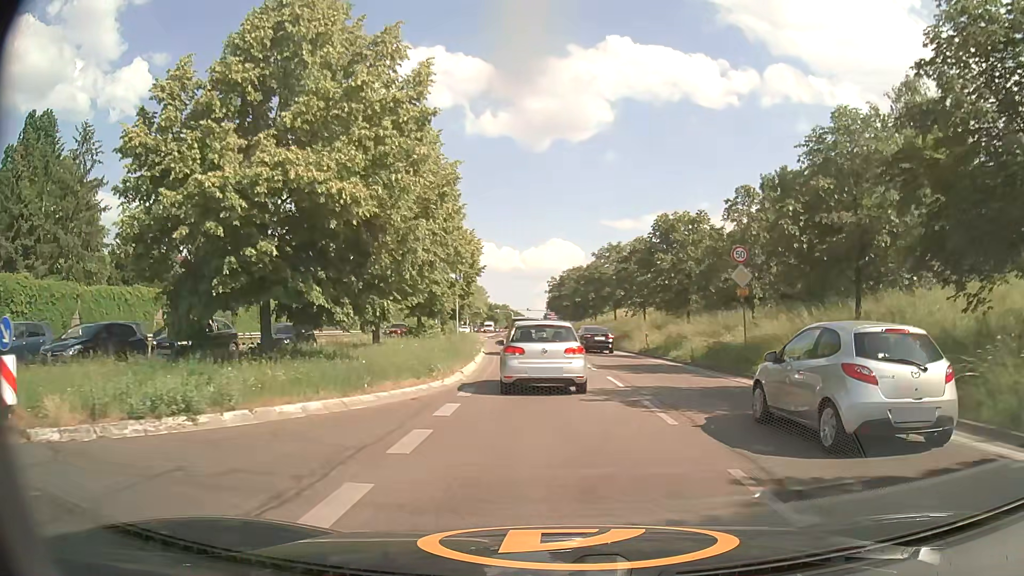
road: primary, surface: asphalt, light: Day
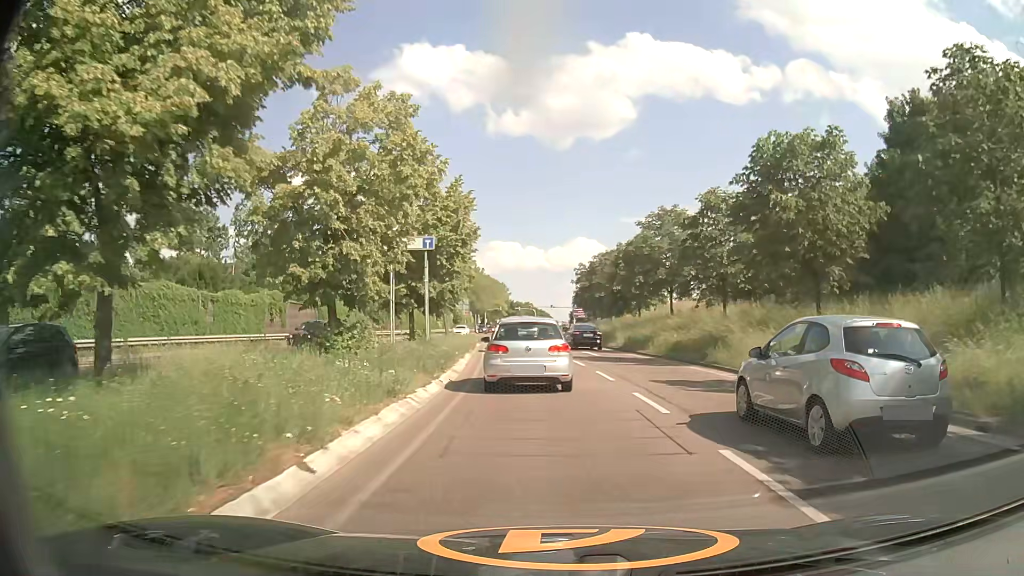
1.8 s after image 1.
(-0.2, +17.6) m; -2°
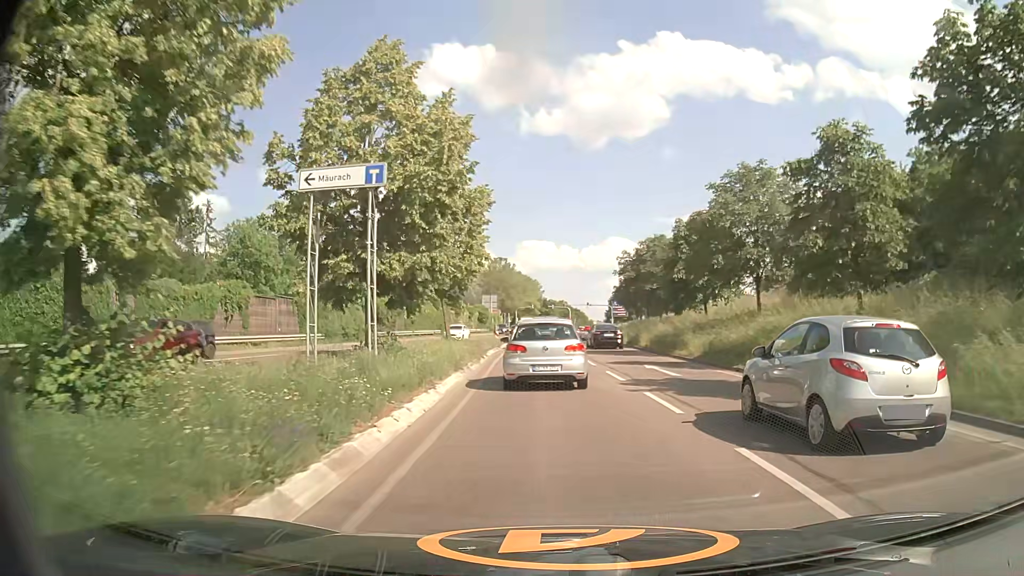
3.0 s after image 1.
(-0.3, +12.0) m; -3°
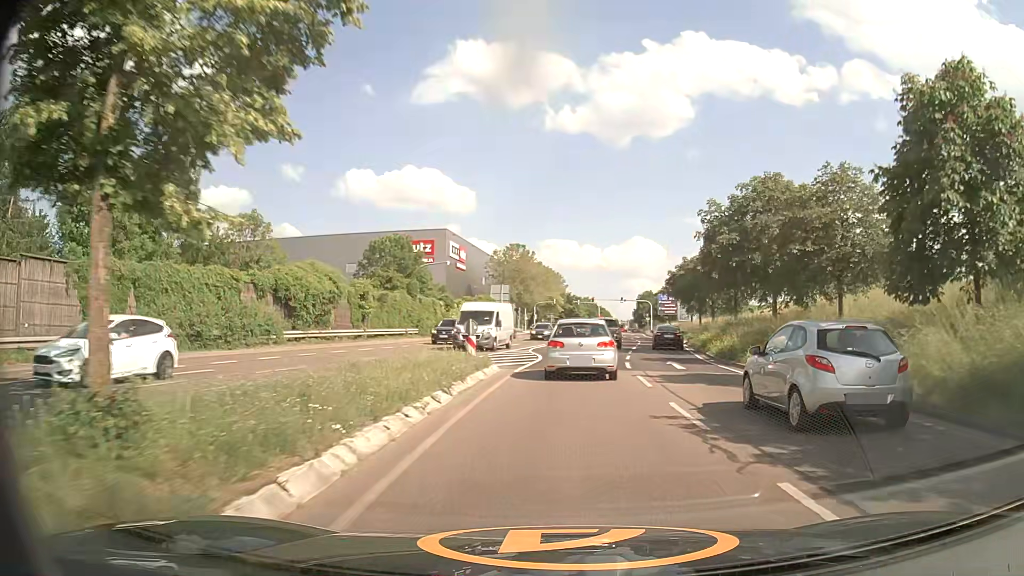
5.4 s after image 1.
(-0.8, +25.8) m; -2°
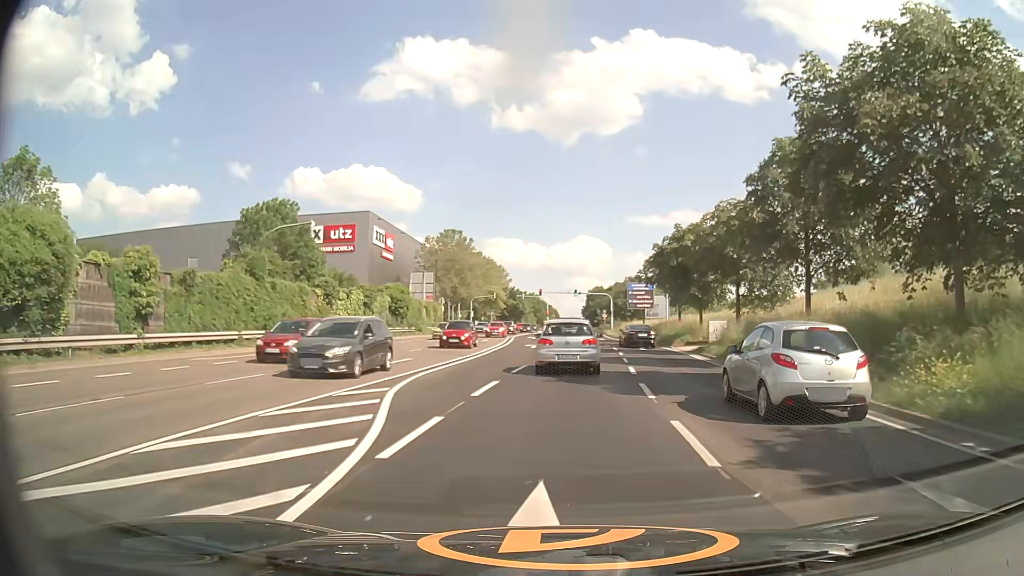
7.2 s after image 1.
(+0.8, +20.8) m; +4°
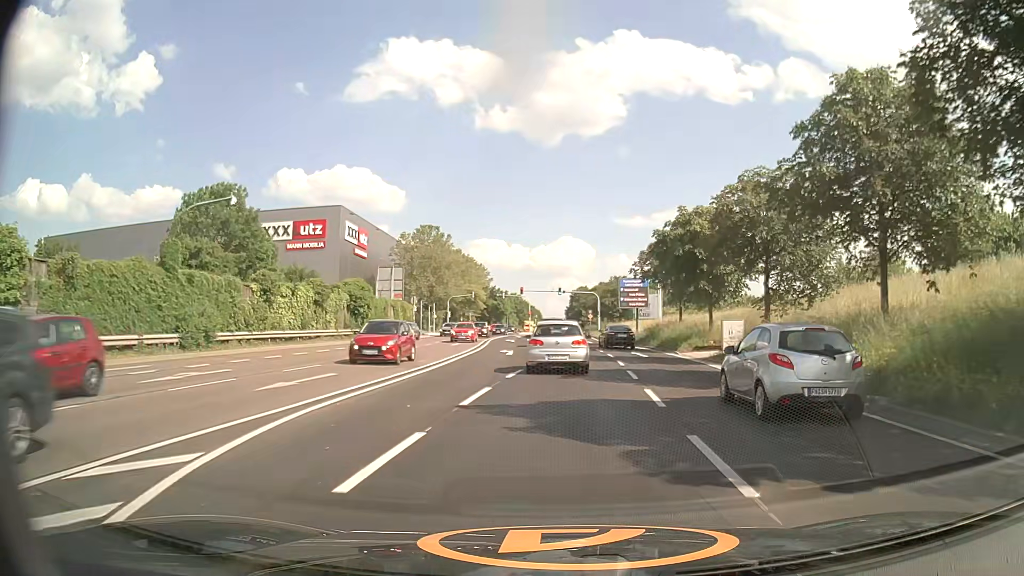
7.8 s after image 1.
(+0.1, +7.3) m; +2°
(0, +10) (0, +20) (+1, +30) (+1, +40) (0, +50) (0, +60) (-1, +70) (-1, +80) (-1, +90) (-1, +100) m
